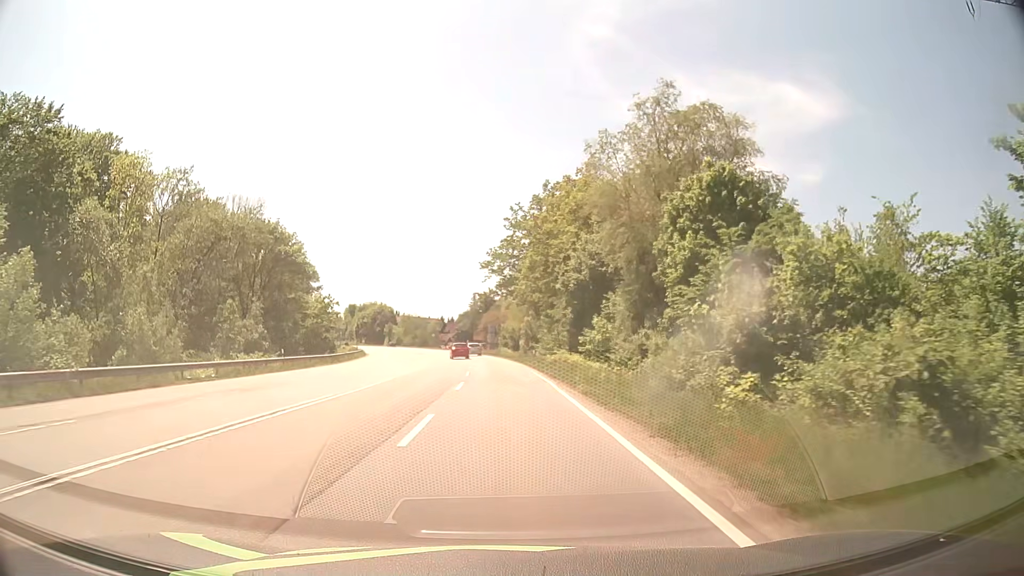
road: secondary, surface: asphalt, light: Day
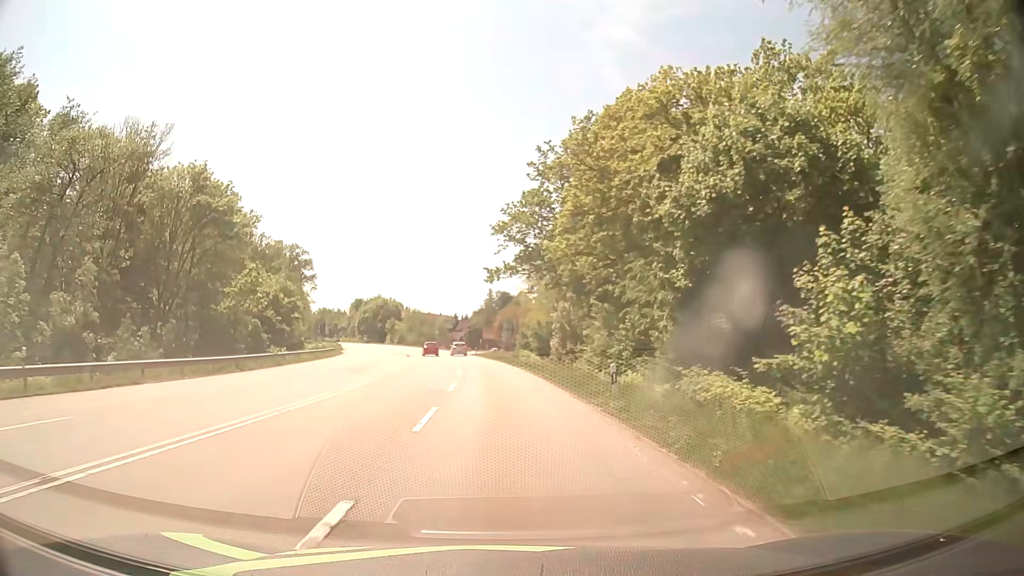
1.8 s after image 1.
(-0.3, +27.3) m; -1°
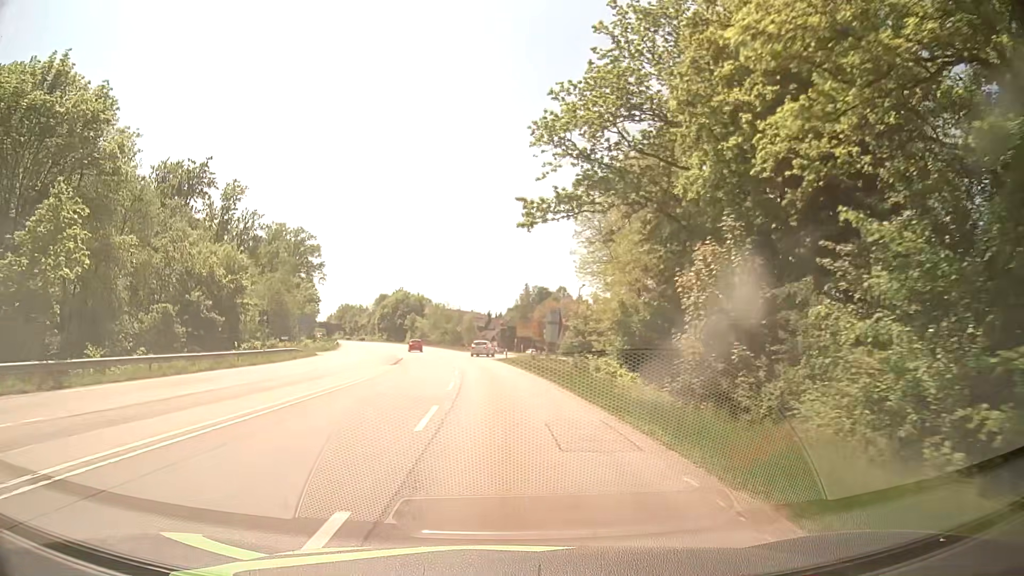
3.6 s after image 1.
(-0.7, +27.3) m; -3°
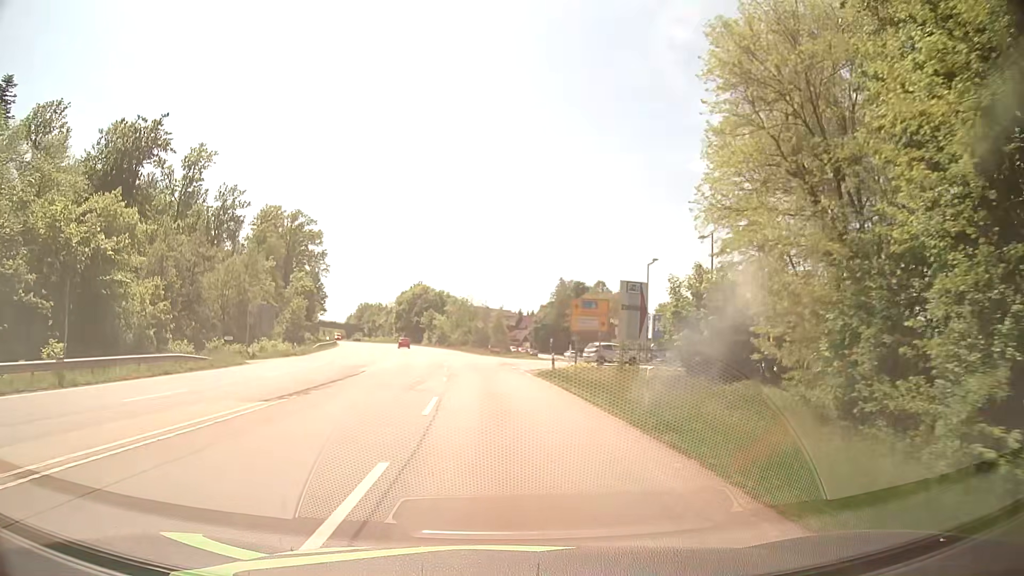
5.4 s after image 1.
(-0.5, +24.8) m; -2°
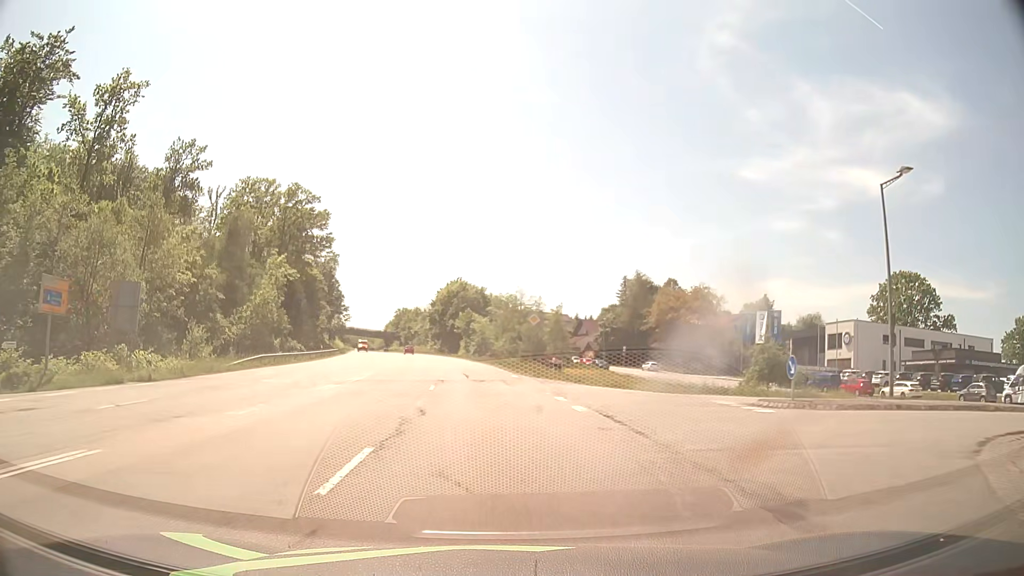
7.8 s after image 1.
(-1.2, +33.3) m; -4°
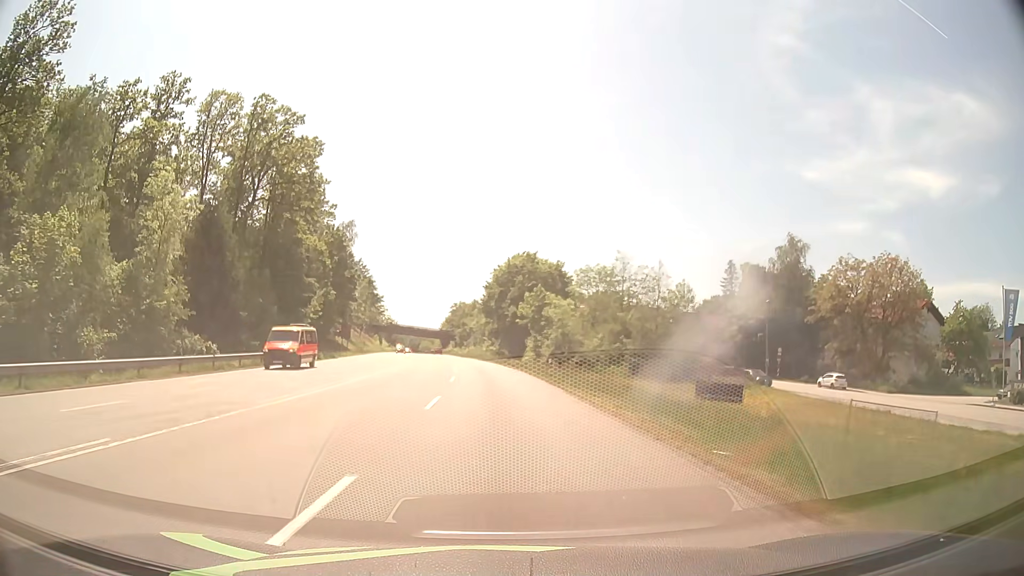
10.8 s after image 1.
(-2.5, +42.9) m; -6°
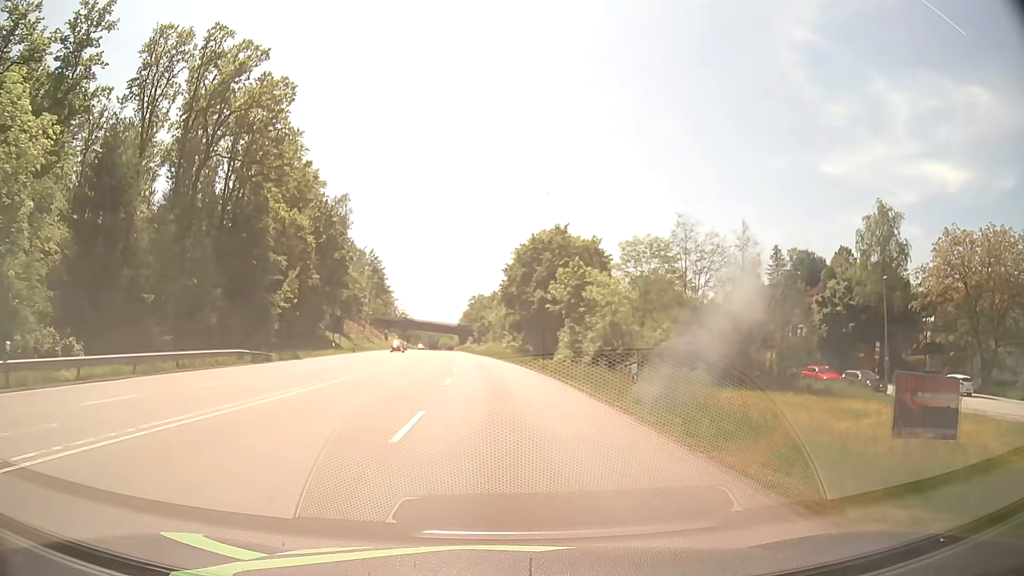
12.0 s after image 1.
(-0.3, +17.7) m; -2°
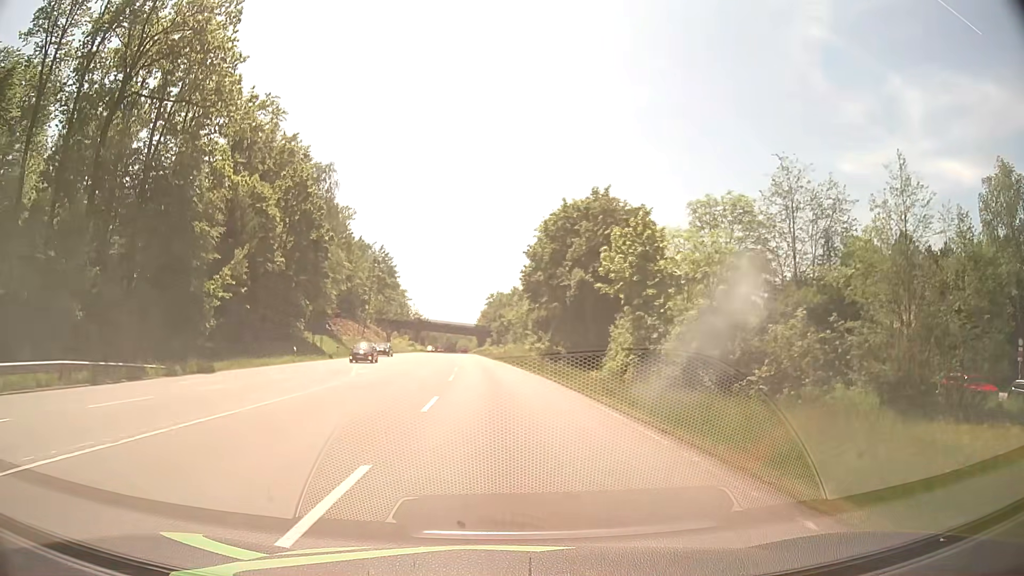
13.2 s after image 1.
(-0.3, +17.9) m; -2°
(0, +10) (0, +20) (-1, +30) (-1, +40) (-2, +50) (-2, +60) (-3, +70) (-4, +80) (-4, +90) (-5, +100) m
